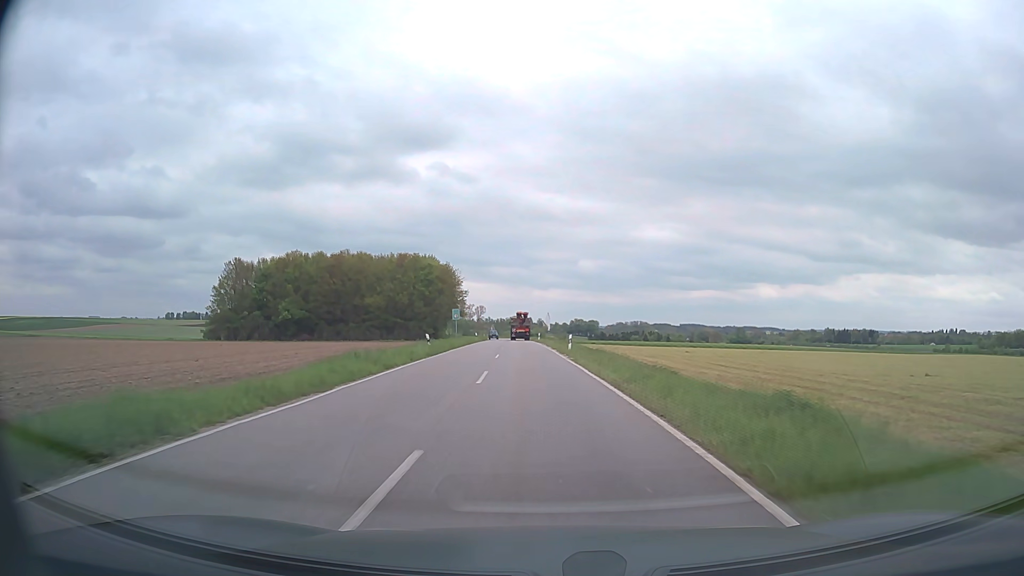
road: tertiary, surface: asphalt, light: Day
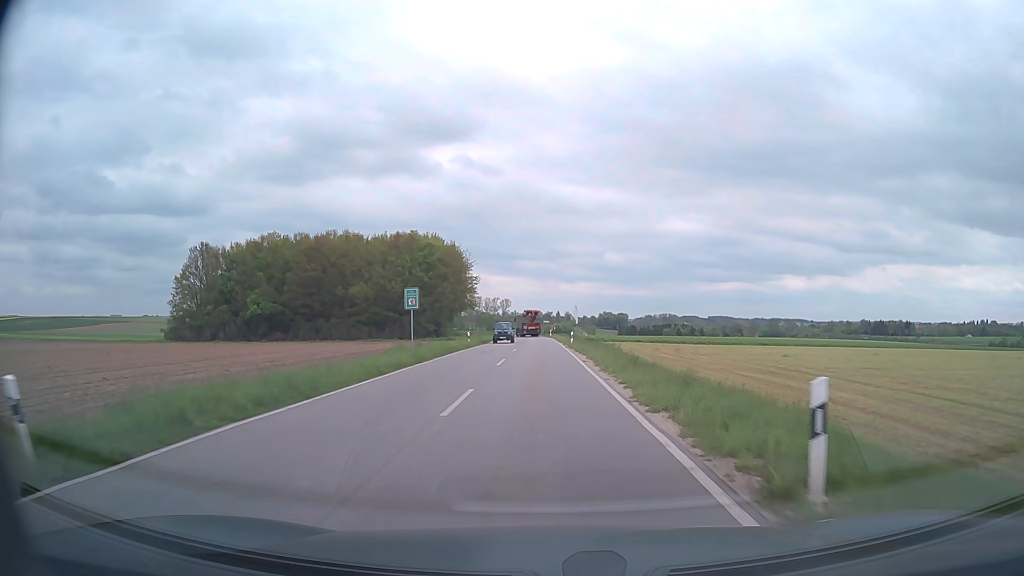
(-0.7, +29.7) m; -3°
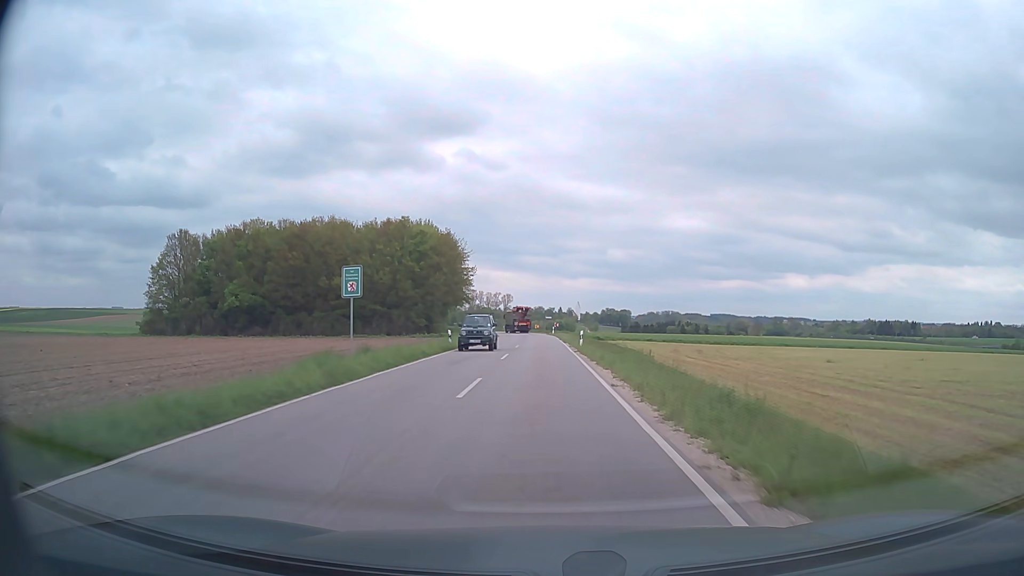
(0.0, +10.1) m; 0°
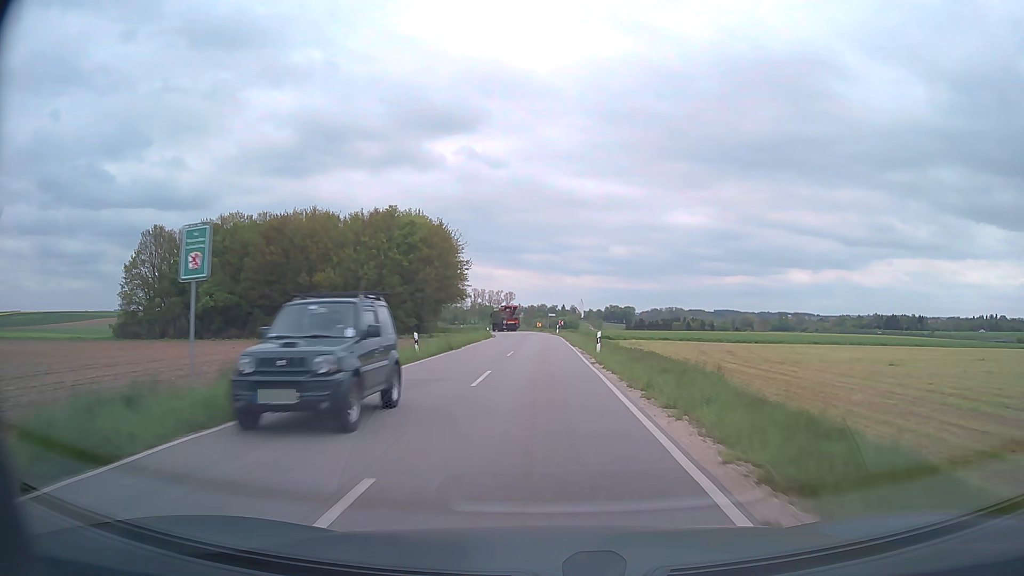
(0.0, +10.1) m; 0°
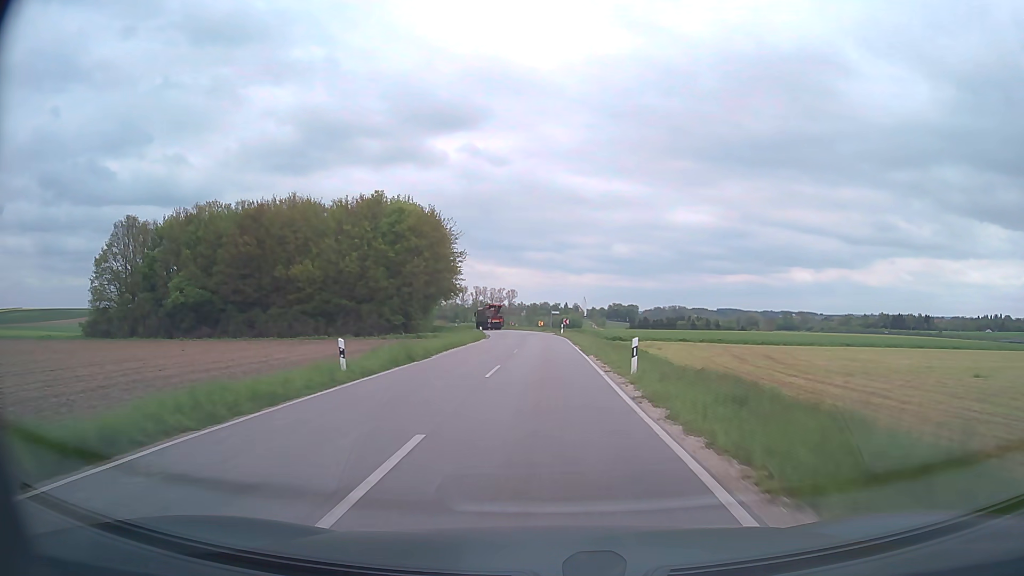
(0.0, +9.9) m; 0°
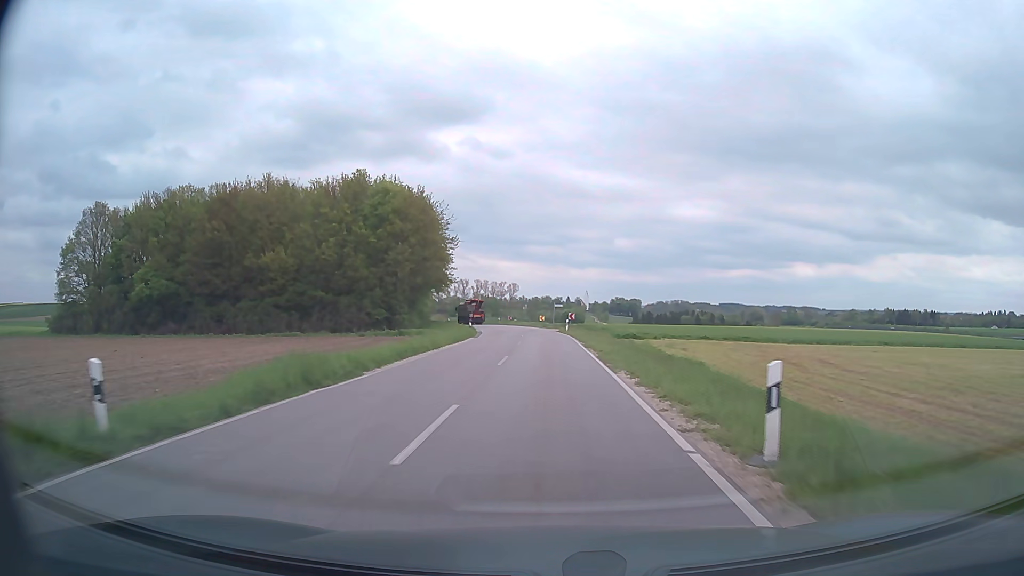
(0.0, +9.7) m; 0°
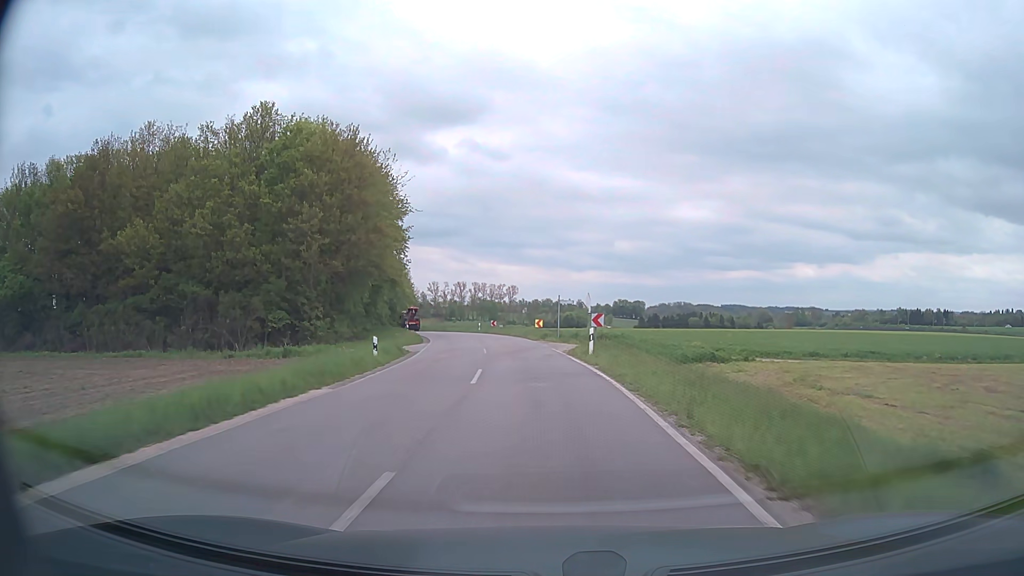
(+0.1, +28.2) m; 0°
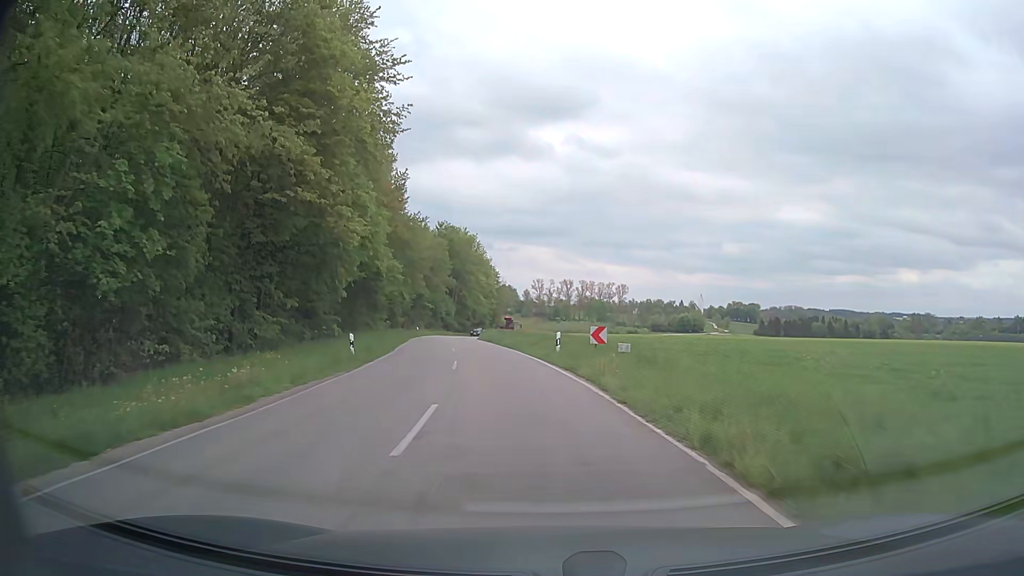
(-3.2, +43.7) m; -9°
(0, +10) (-1, +20) (-3, +30) (-4, +40) (-6, +50) (-8, +59) (-9, +69) (-10, +79) (-10, +89) (-10, +99) m
